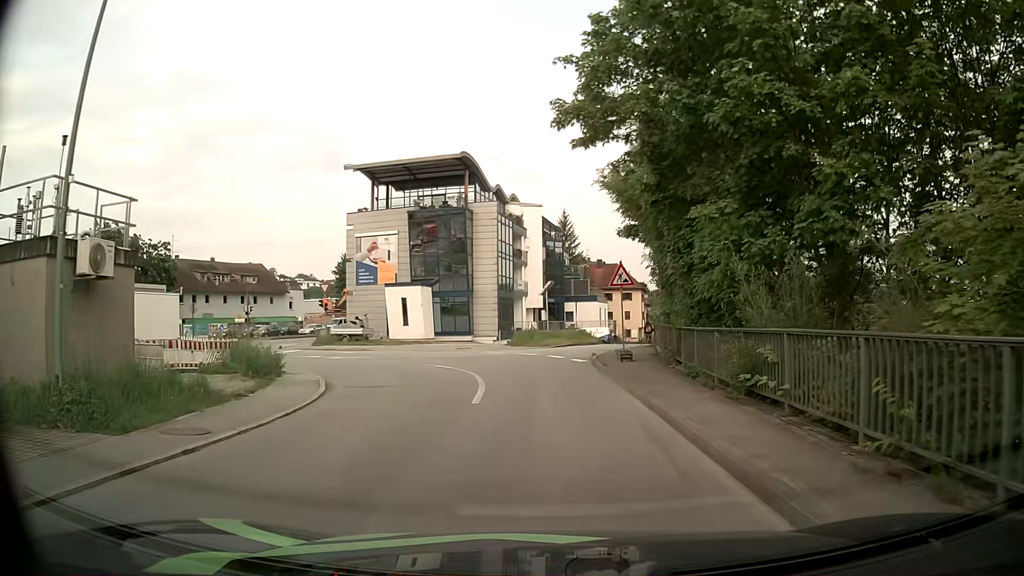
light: Day
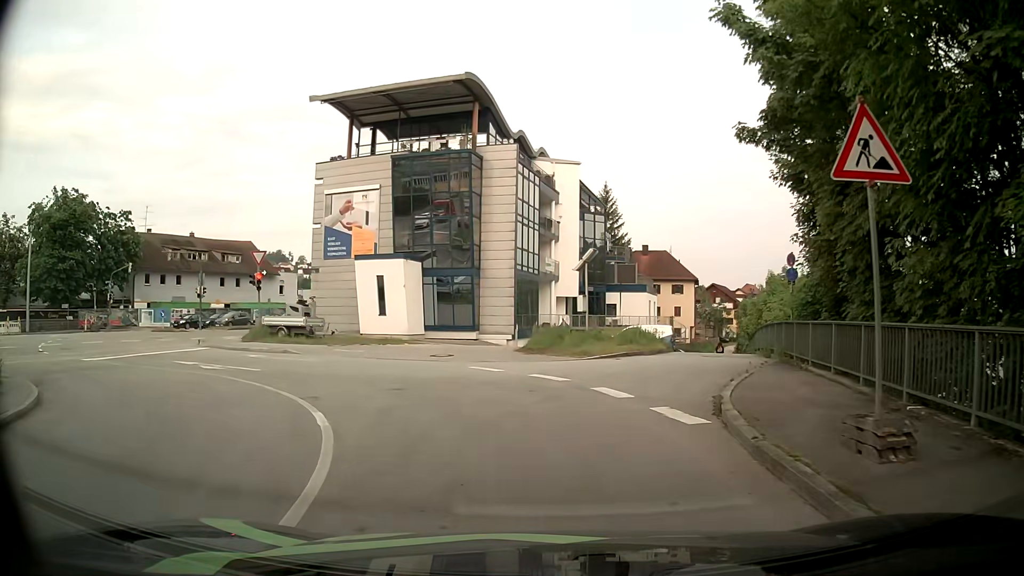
(0.0, +15.8) m; -2°
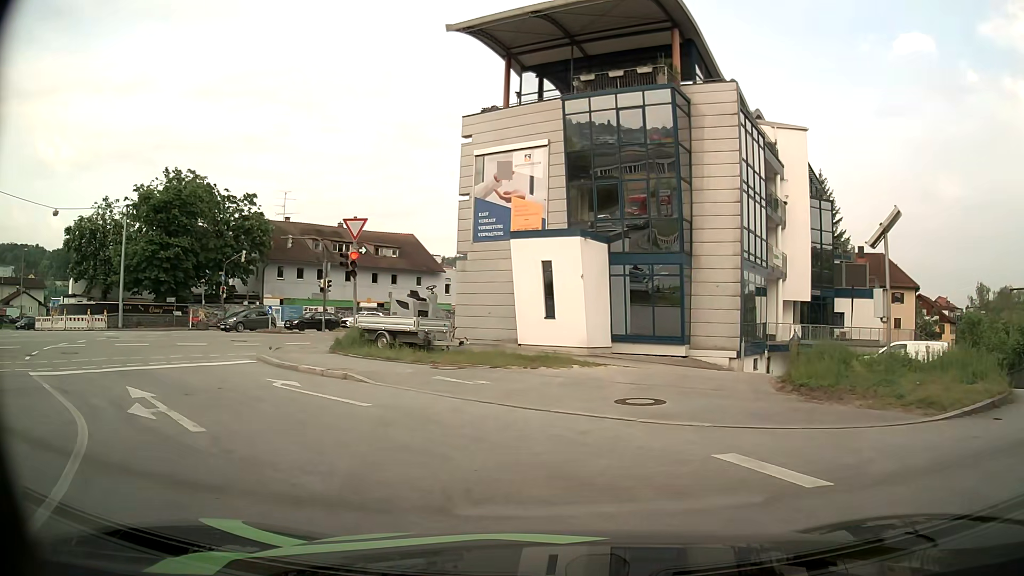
(-1.4, +11.2) m; -16°
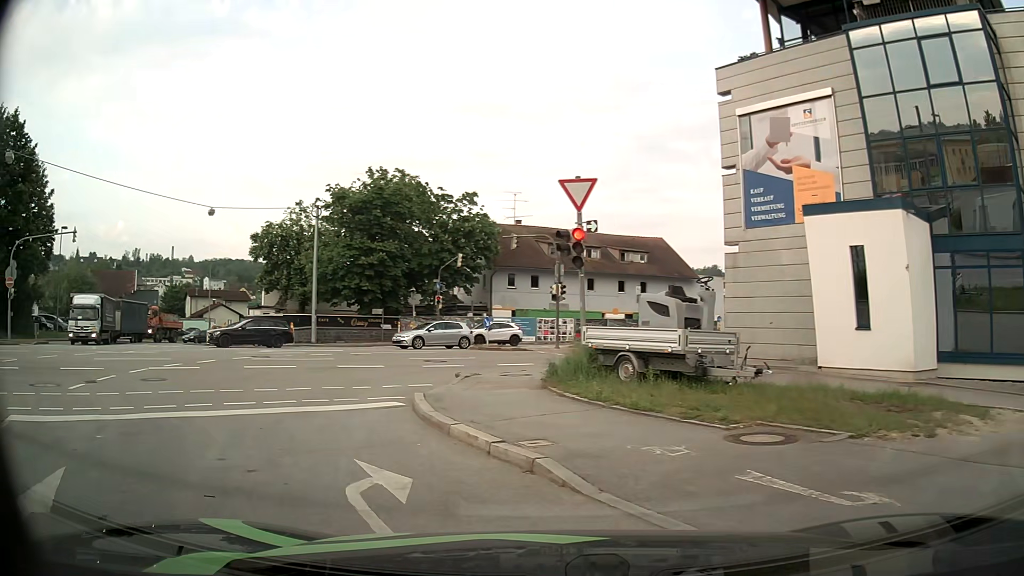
(-1.1, +7.6) m; -22°
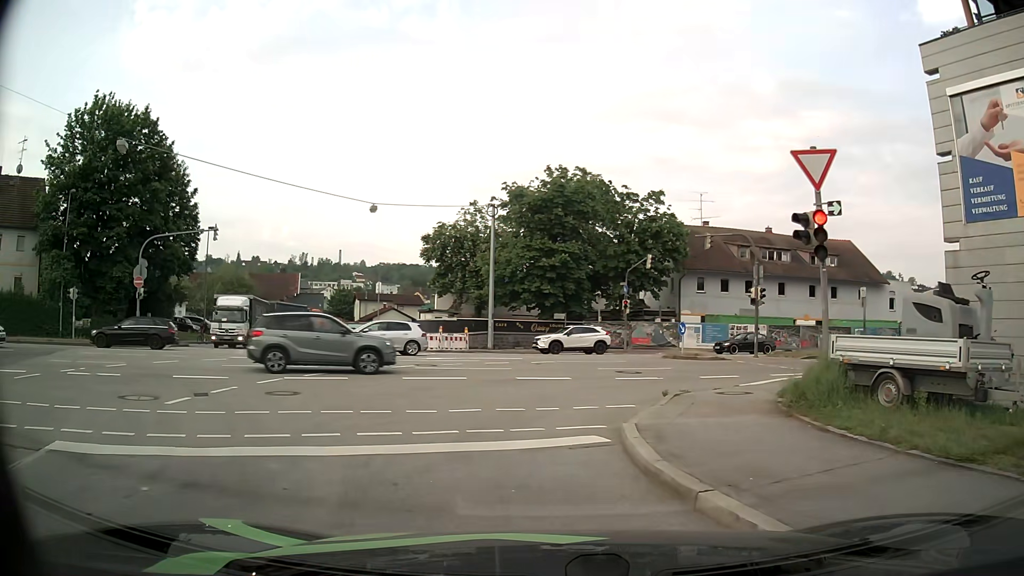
(-0.4, +3.0) m; -15°
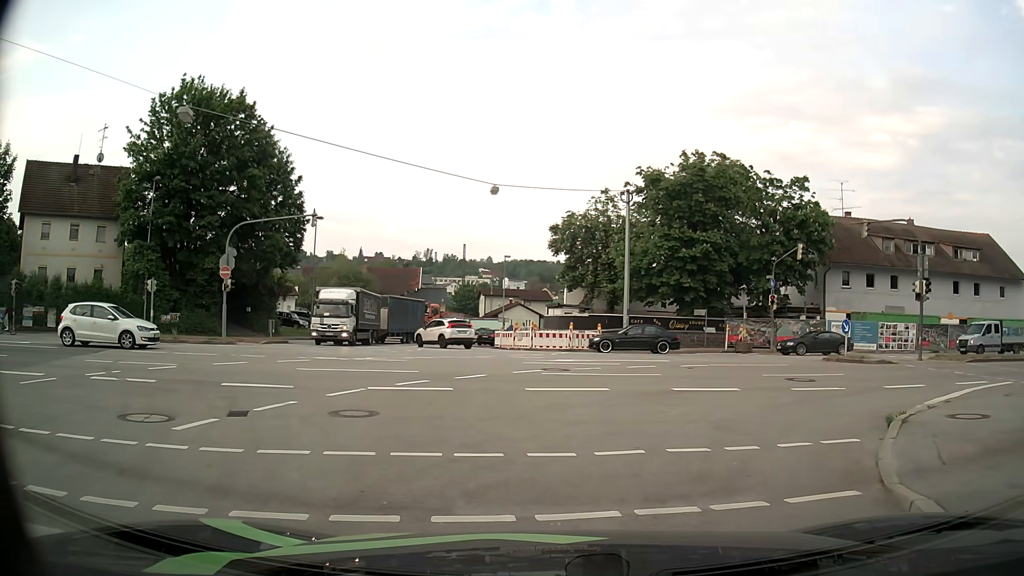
(-0.5, +3.8) m; -12°
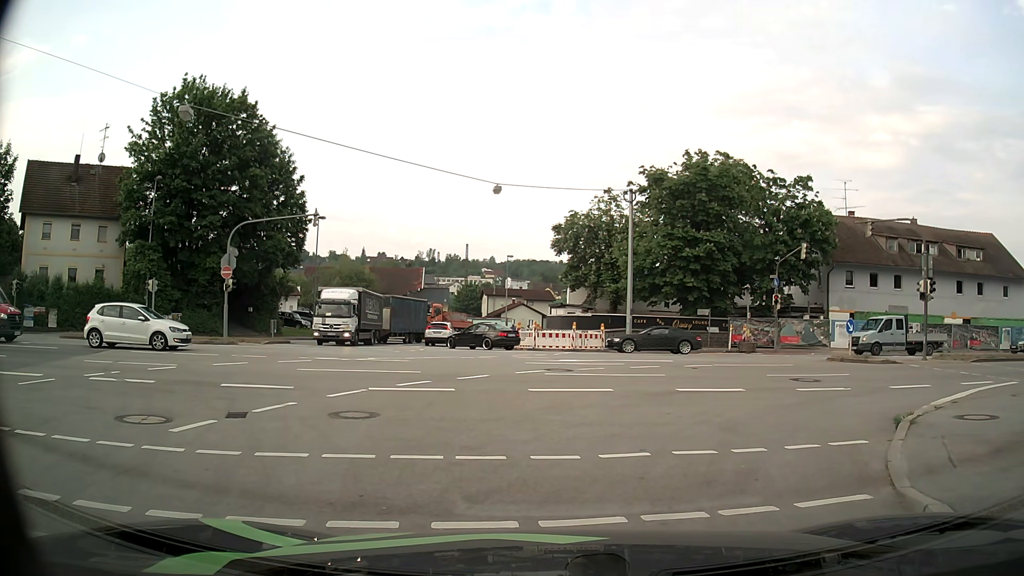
(0.0, +0.2) m; 0°
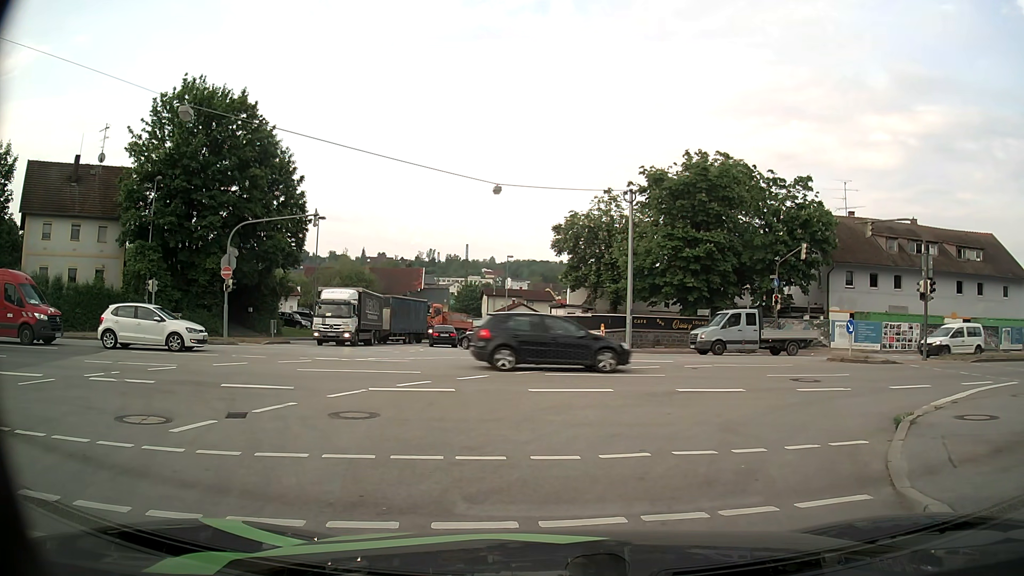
(0.0, 0.0) m; 0°
